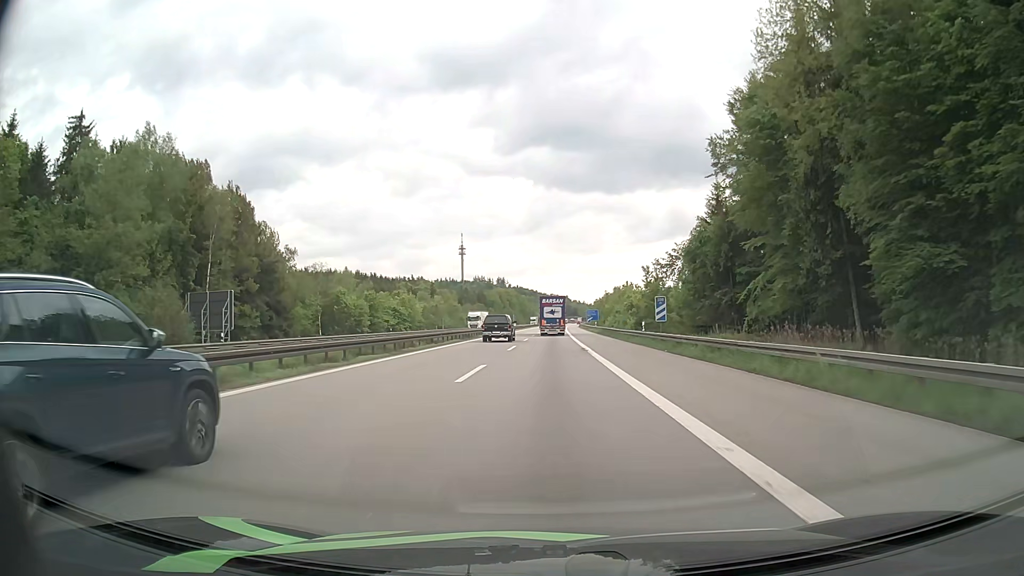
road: motorway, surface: asphalt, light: Day
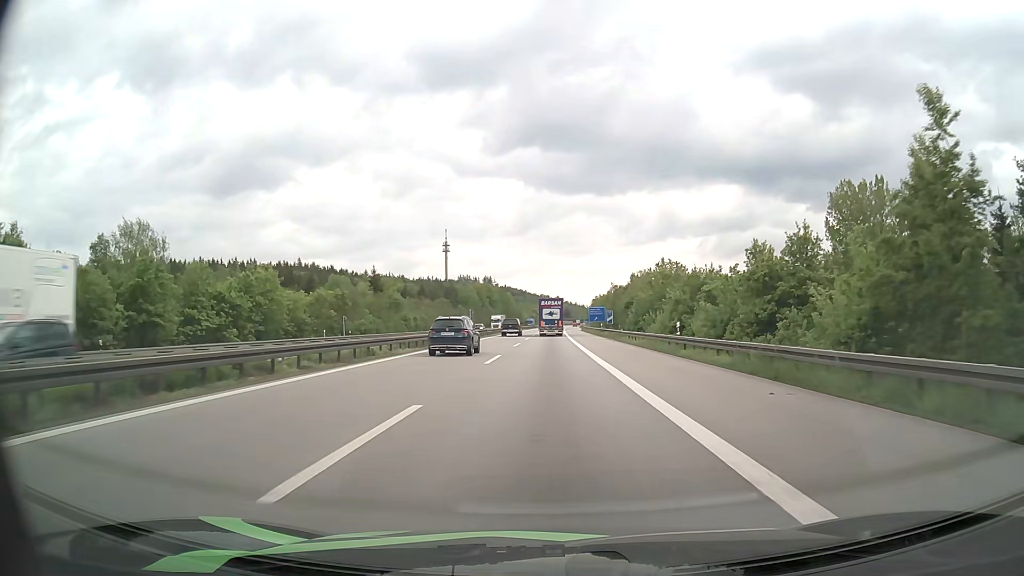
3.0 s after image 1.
(+0.4, +64.5) m; +1°
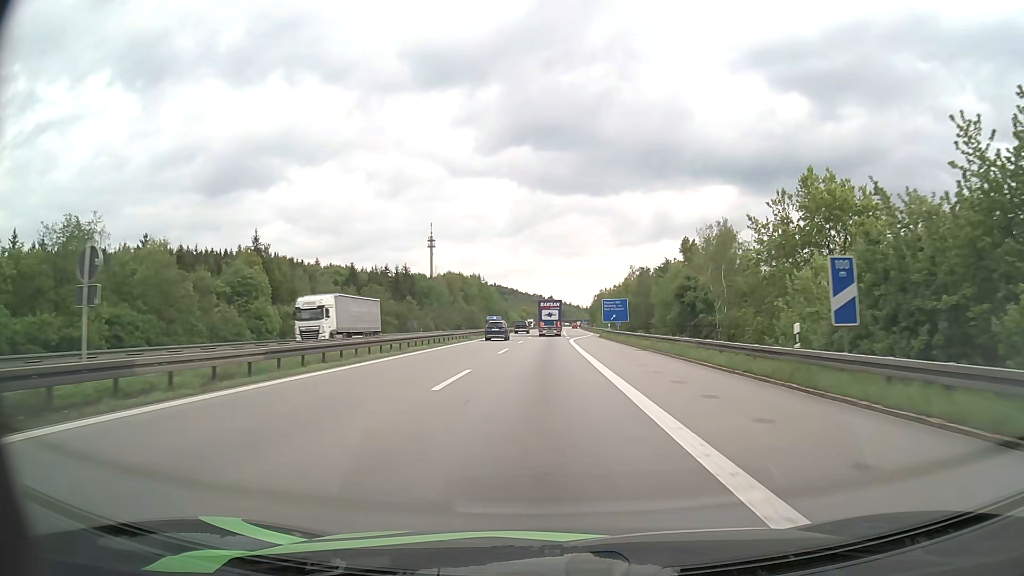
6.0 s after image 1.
(+0.5, +63.5) m; +1°
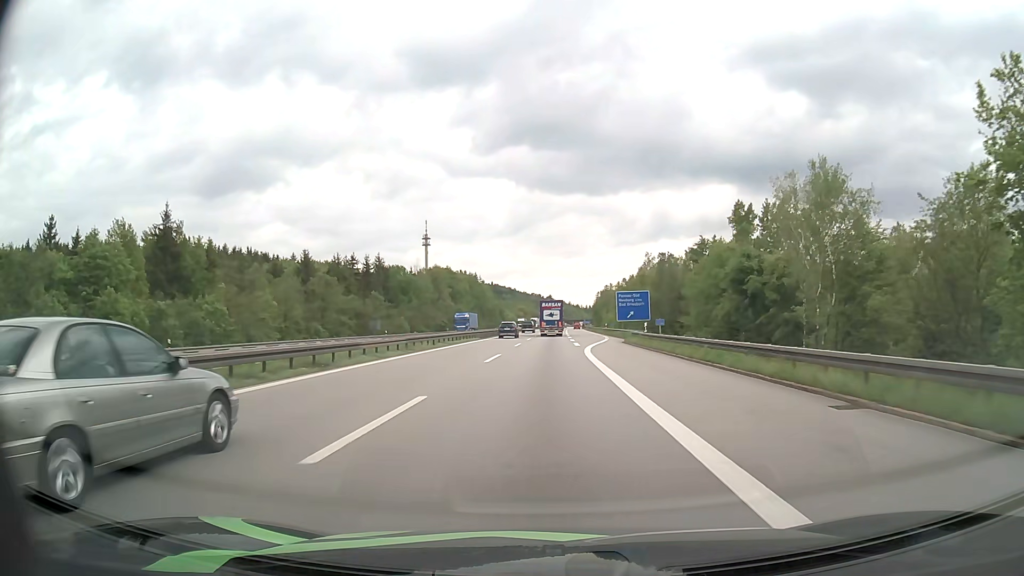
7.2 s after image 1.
(+0.1, +25.2) m; 0°
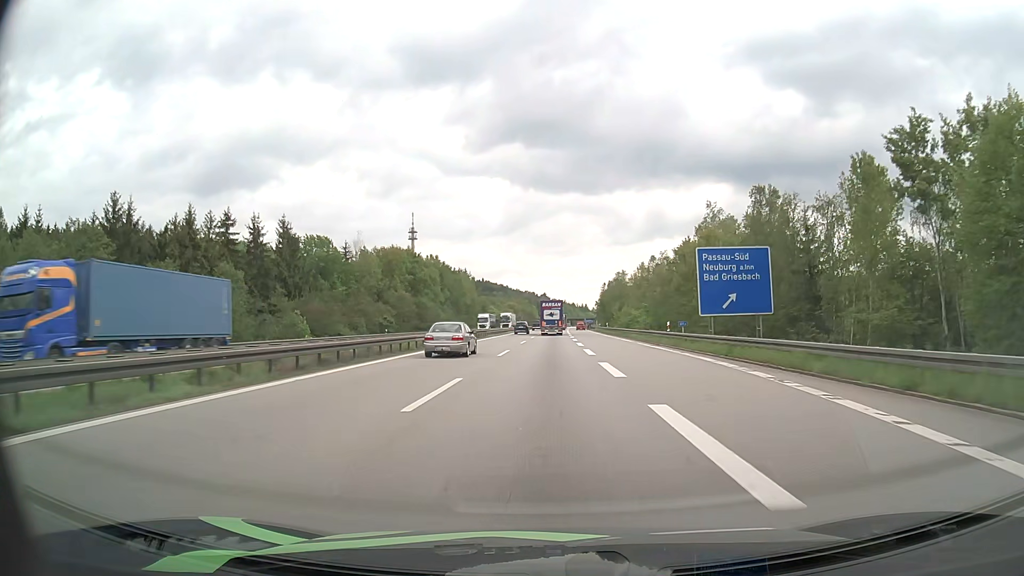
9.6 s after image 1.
(+0.2, +50.1) m; 0°
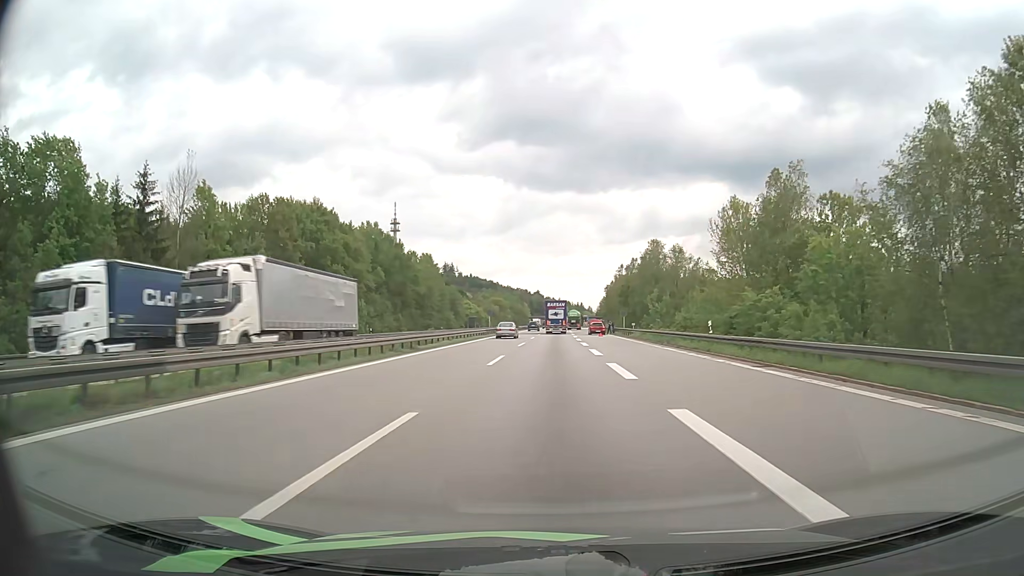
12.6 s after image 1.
(+0.4, +60.5) m; 0°
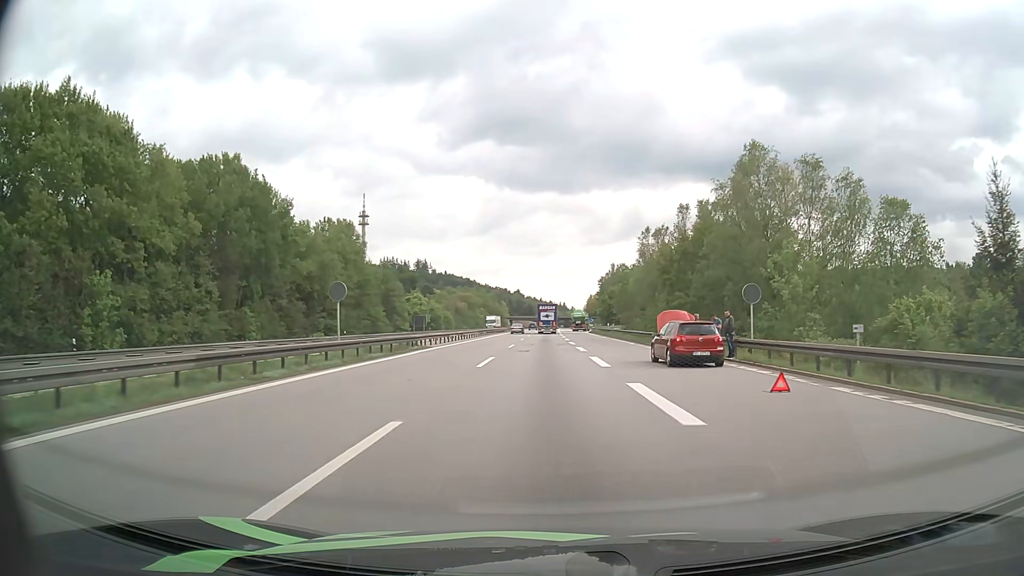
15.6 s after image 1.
(+0.4, +54.7) m; +2°
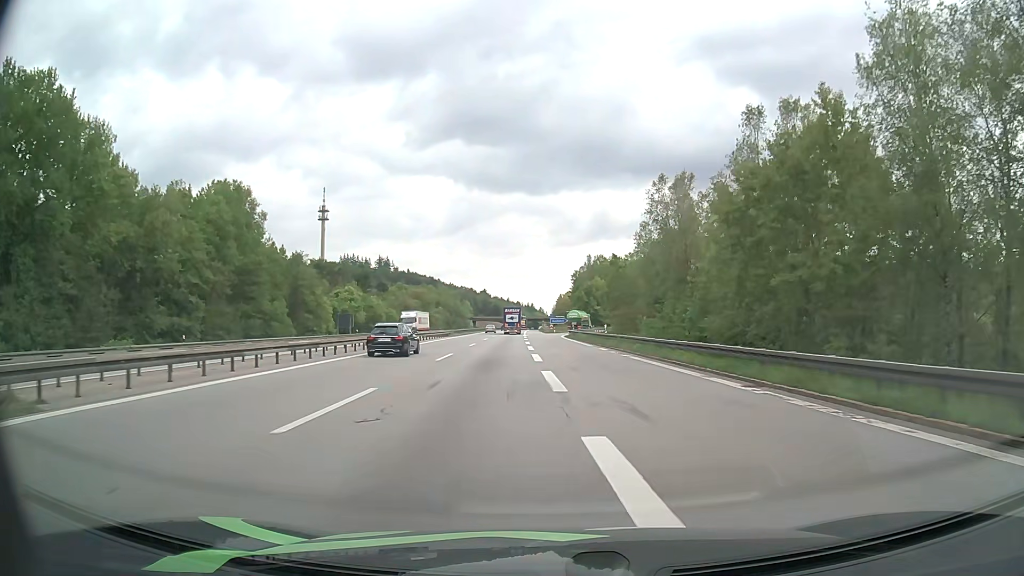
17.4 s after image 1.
(+0.7, +30.6) m; +3°
(0, +10) (0, +20) (0, +30) (0, +40) (0, +50) (0, +60) (0, +70) (0, +80) (0, +90) (+1, +100) m
